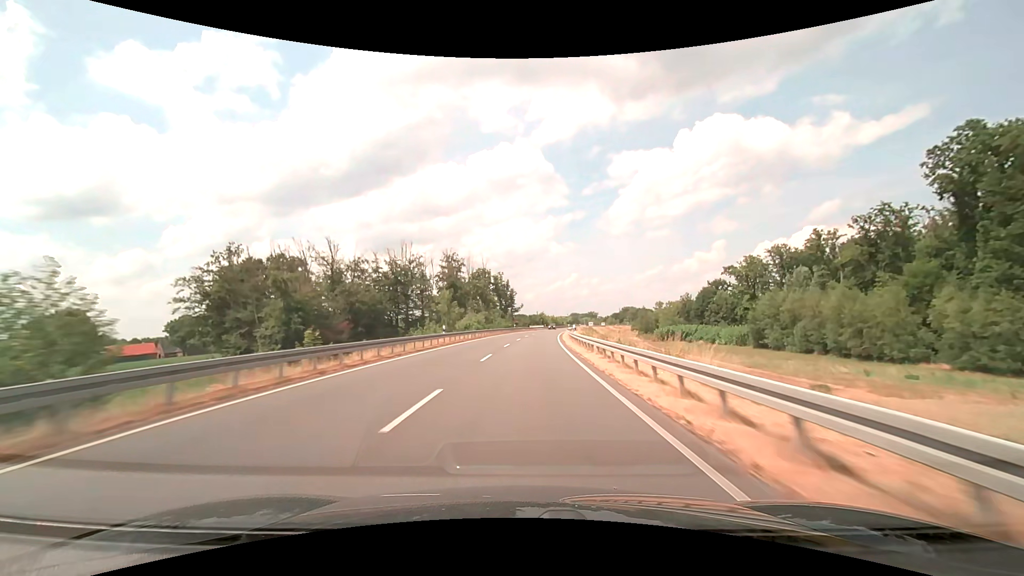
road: secondary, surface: asphalt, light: Day
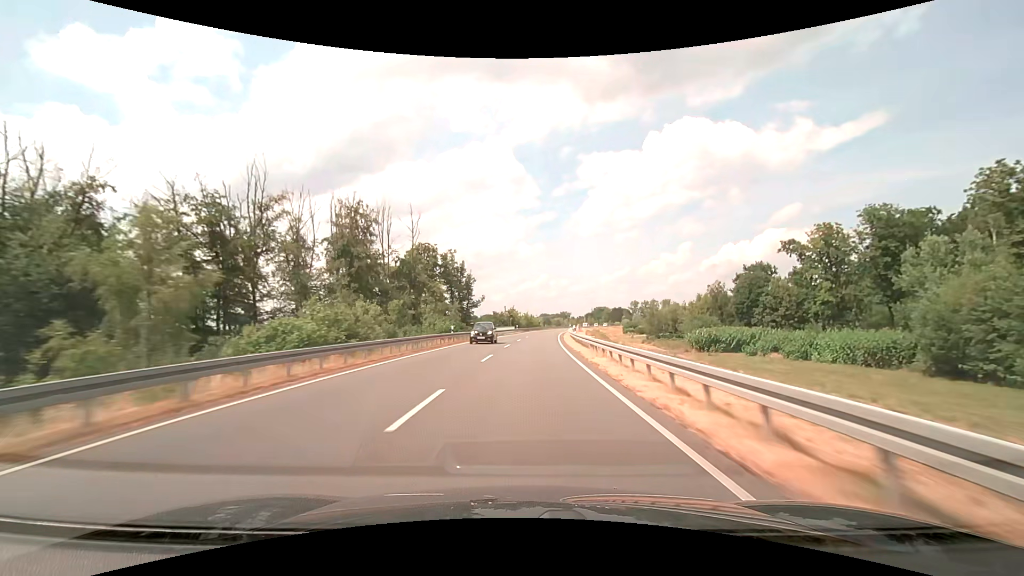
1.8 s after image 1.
(+1.5, +47.5) m; +4°
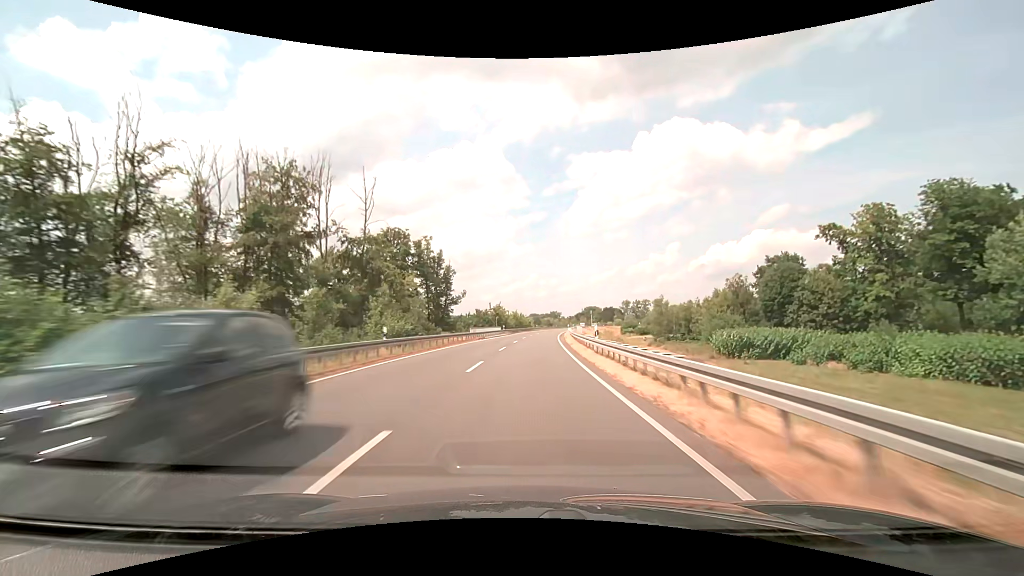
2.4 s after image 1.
(+0.2, +15.9) m; +1°
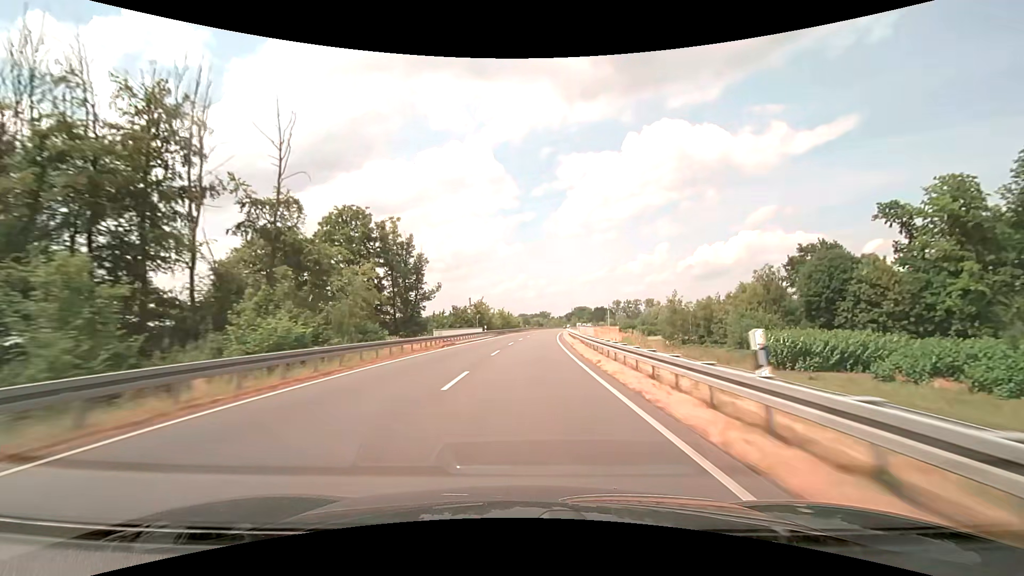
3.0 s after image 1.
(+0.2, +15.9) m; +1°
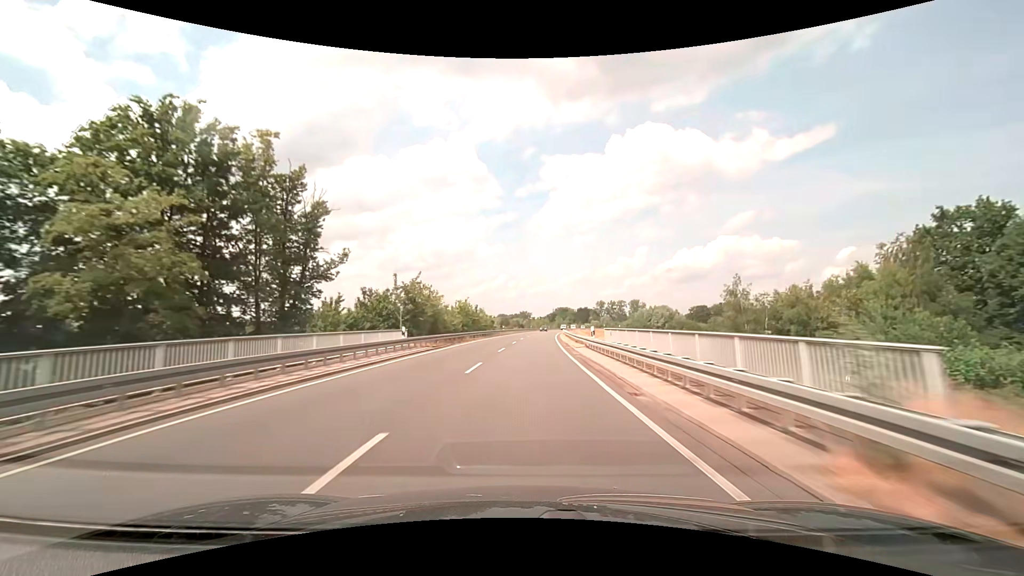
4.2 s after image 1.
(+0.7, +31.7) m; +2°
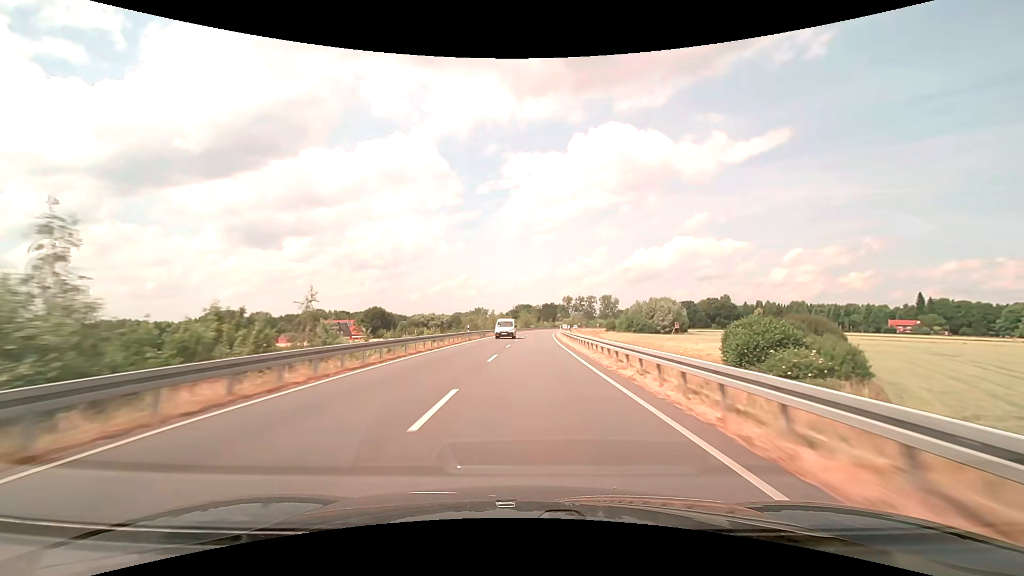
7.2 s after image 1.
(+3.2, +79.2) m; +5°
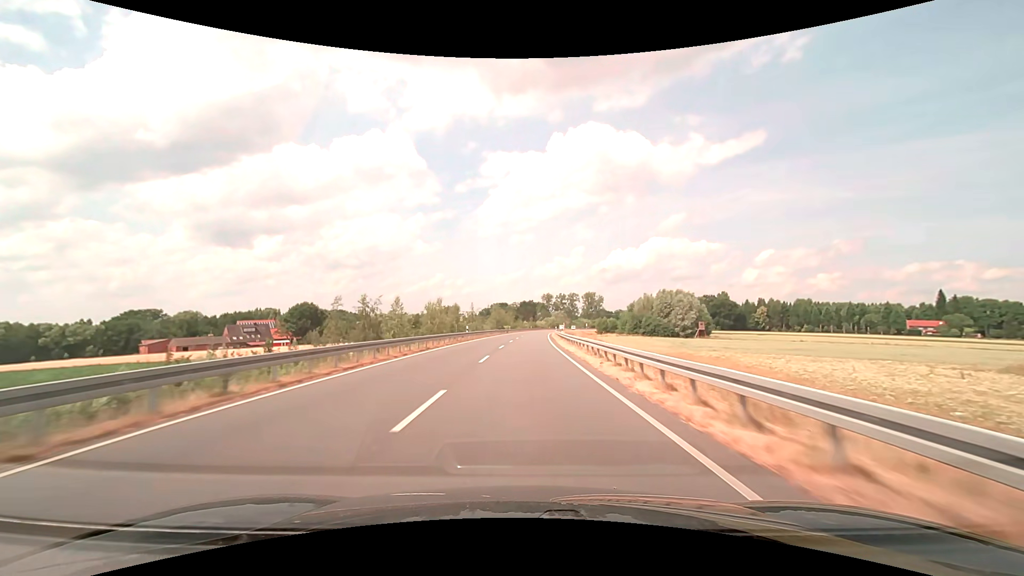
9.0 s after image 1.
(+1.2, +47.6) m; +3°
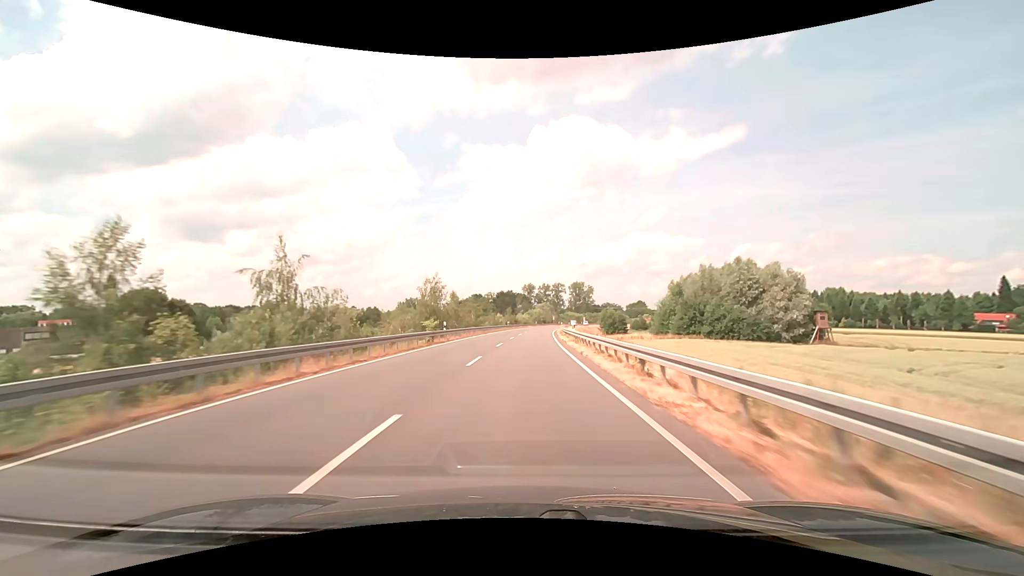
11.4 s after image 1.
(+1.5, +62.4) m; +2°
(0, +10) (0, +20) (0, +30) (+1, +40) (+1, +50) (+1, +60) (+2, +70) (+3, +80) (+4, +90) (+5, +100) m
